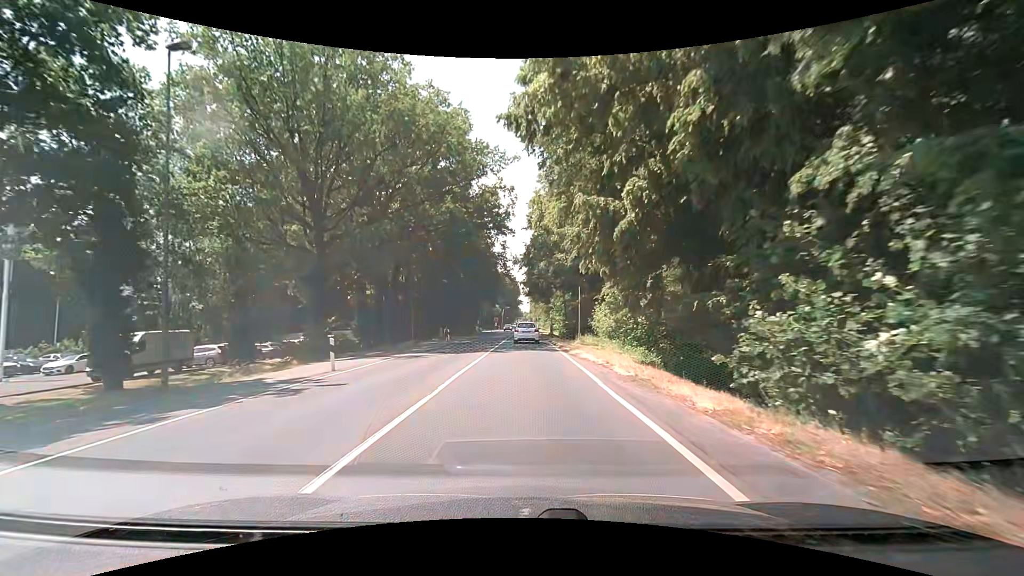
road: secondary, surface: asphalt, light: Day
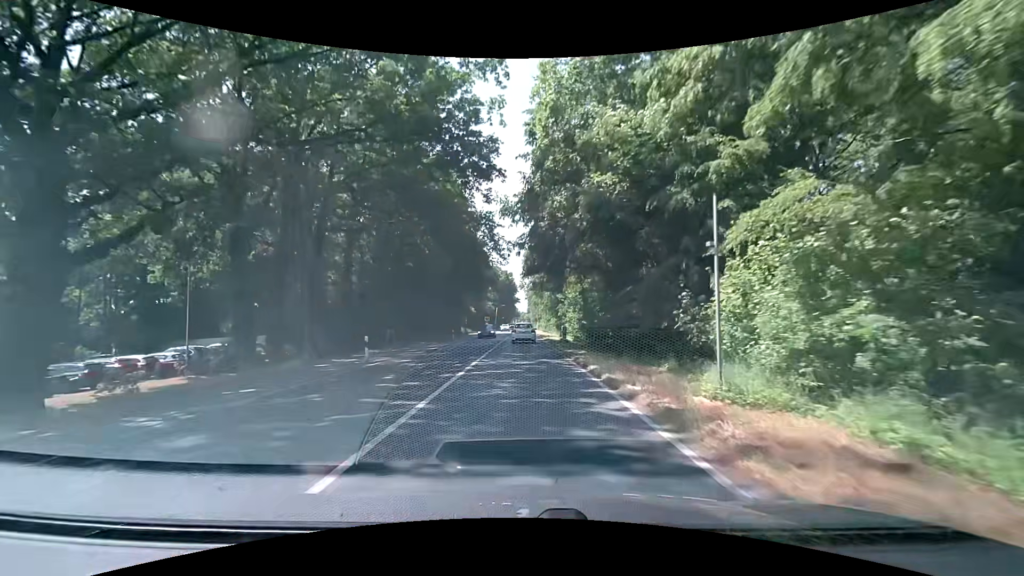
(+0.3, +21.4) m; 0°
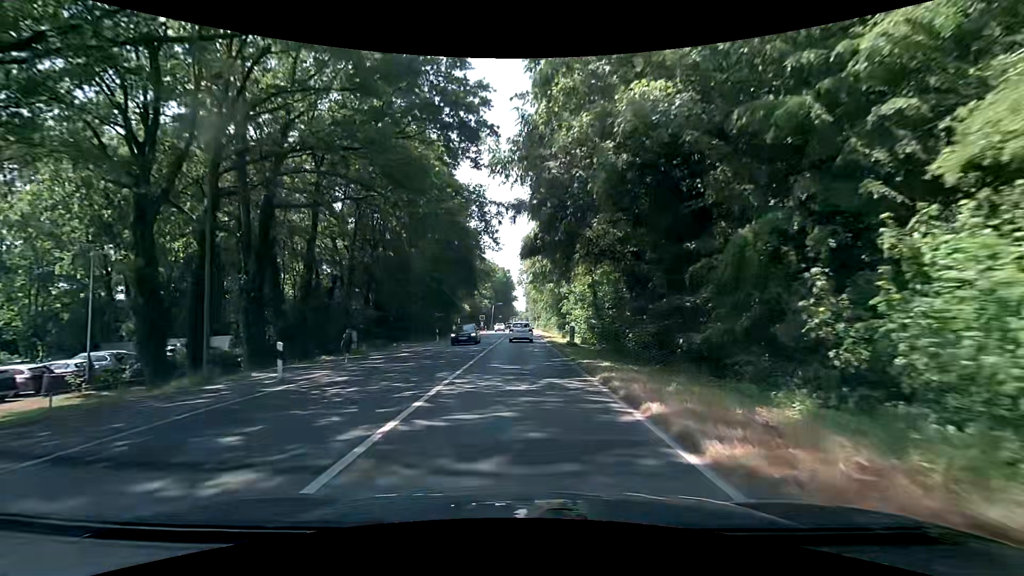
(+0.1, +7.2) m; +1°
(0, +10) (0, +20) (0, +30) (+1, +40) (+1, +50) (+1, +60) (+1, +70) (+1, +80) (+1, +90) (+1, +100) m
